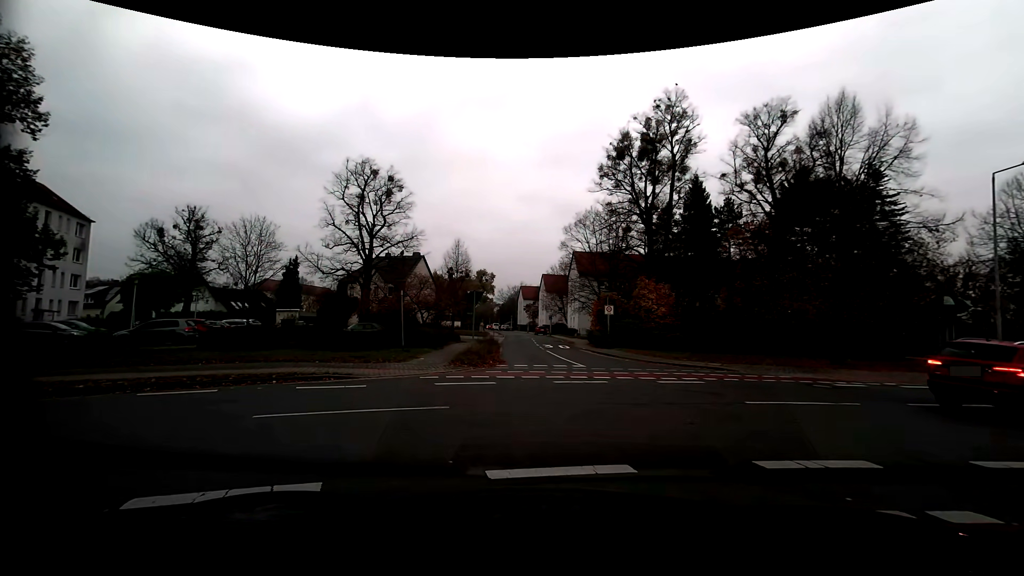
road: residential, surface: asphalt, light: Day
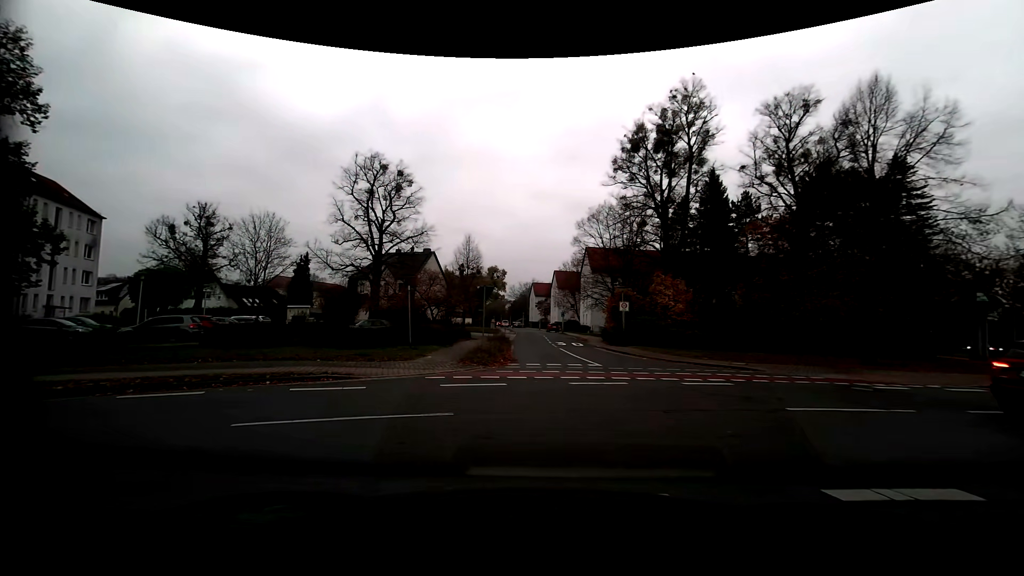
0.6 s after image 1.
(0.0, +1.1) m; -2°
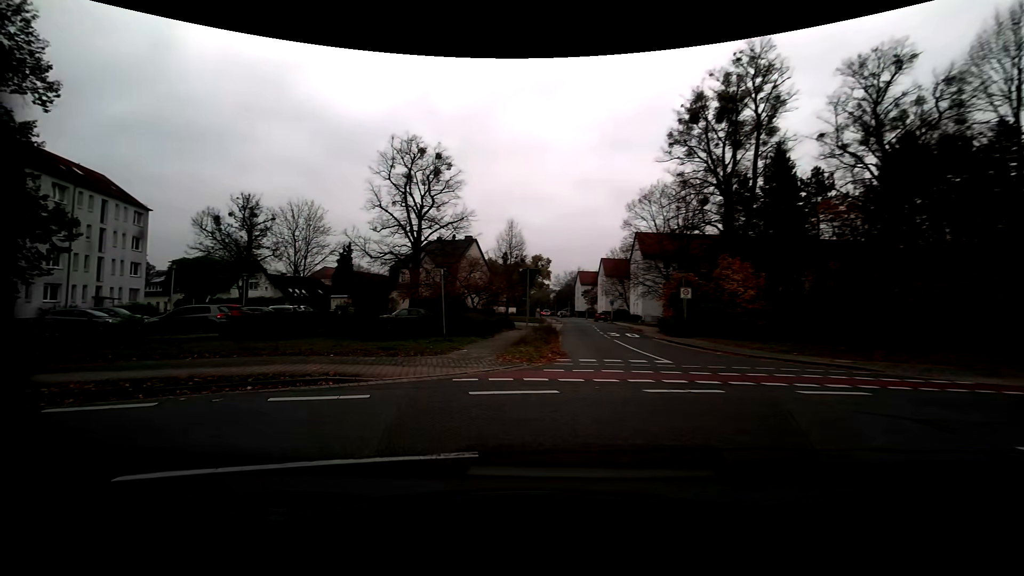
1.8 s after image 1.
(-0.1, +3.0) m; -5°
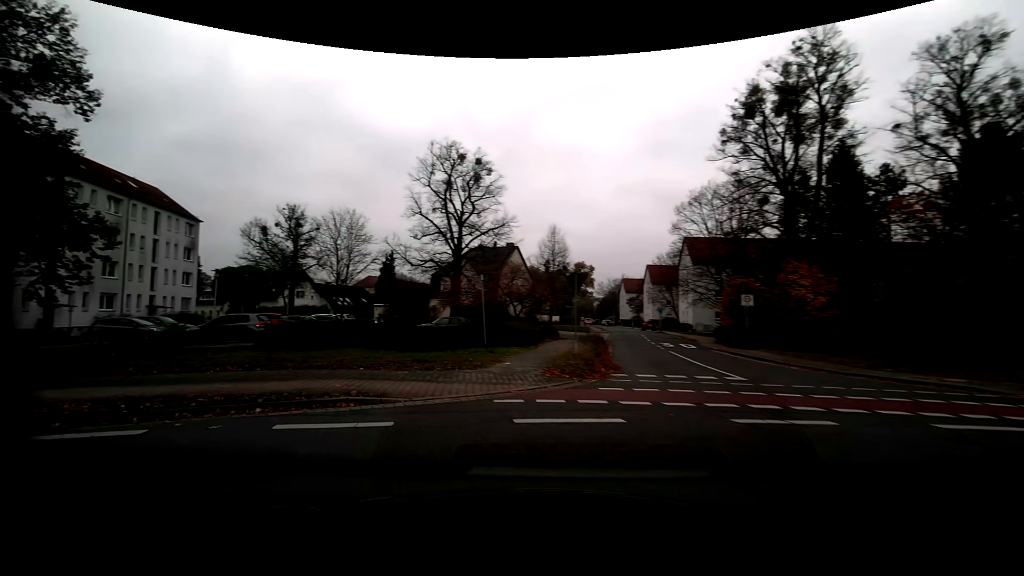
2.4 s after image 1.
(-0.1, +1.4) m; -5°
